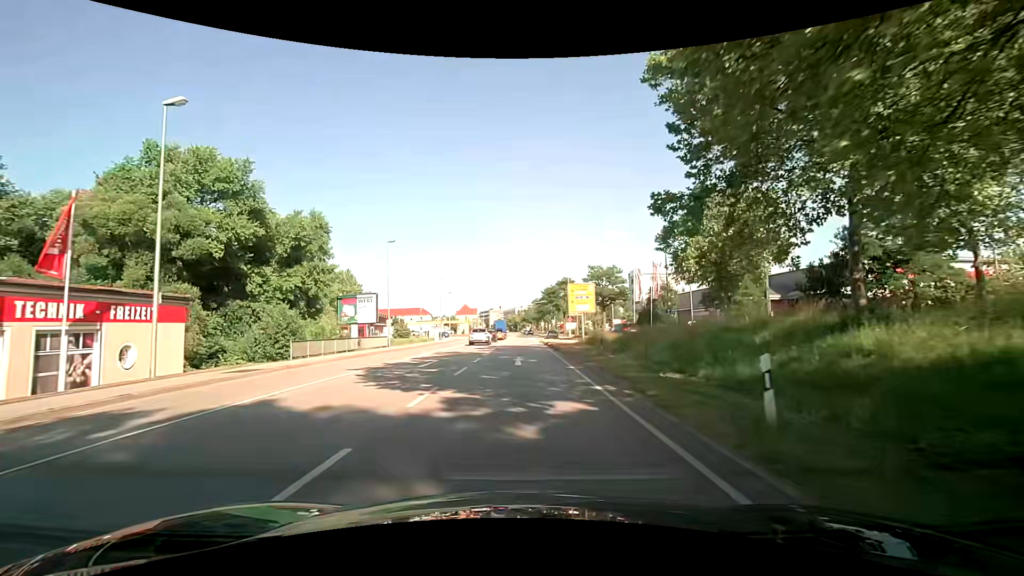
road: primary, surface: asphalt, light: Day
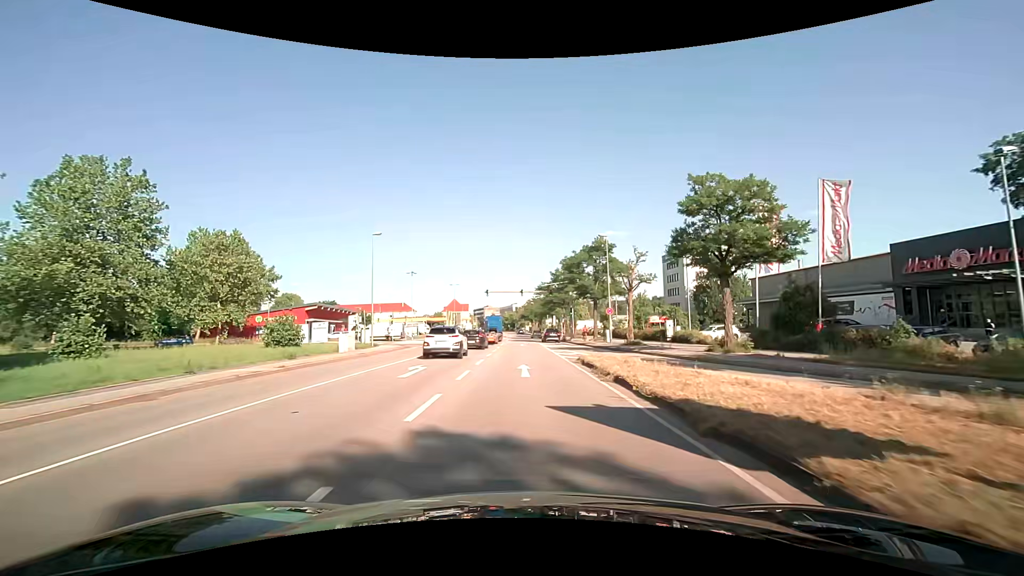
(0.0, +37.4) m; 0°
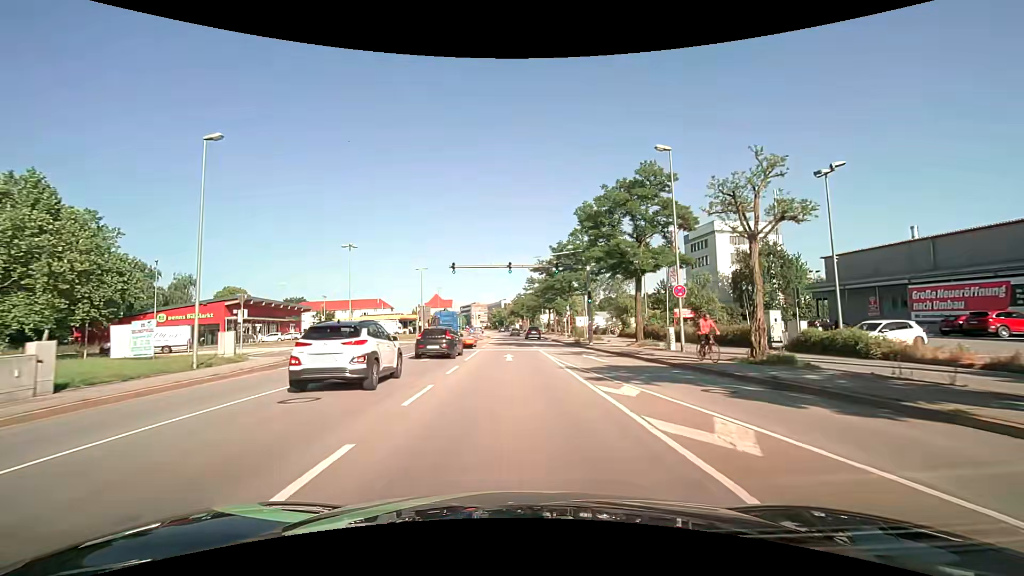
(+0.3, +22.6) m; +1°
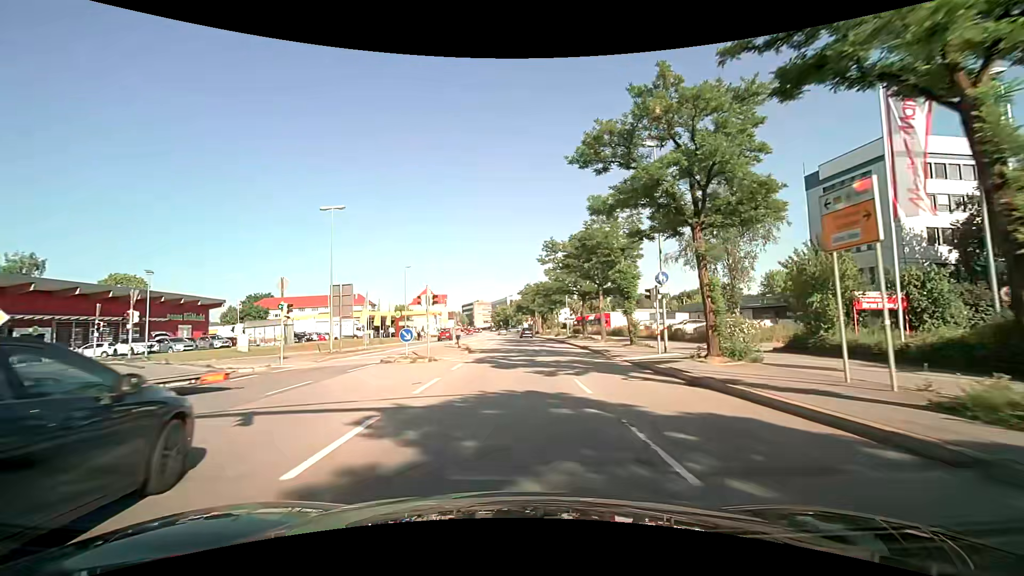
(-0.3, +37.0) m; -1°
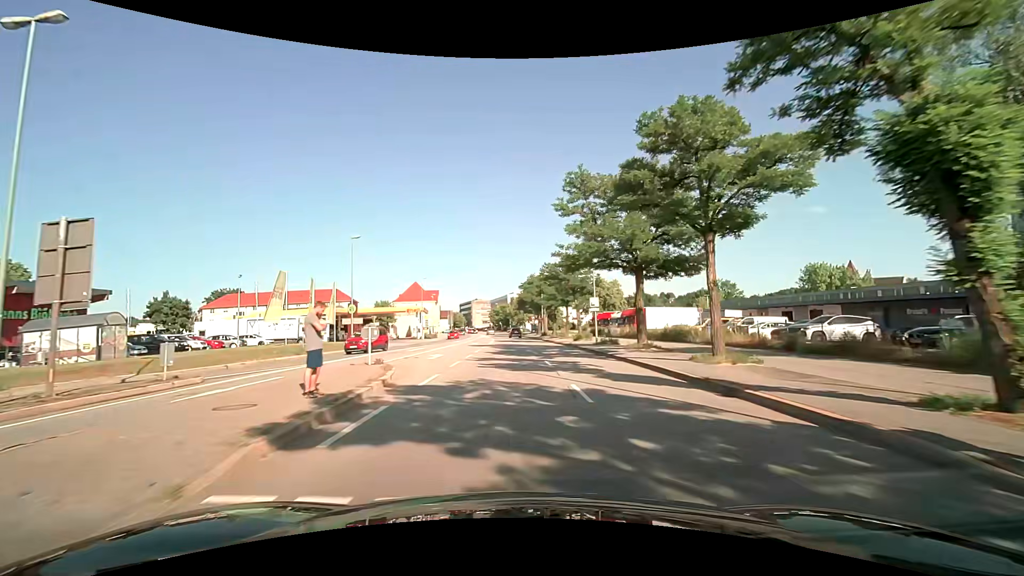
(-0.1, +22.2) m; 0°
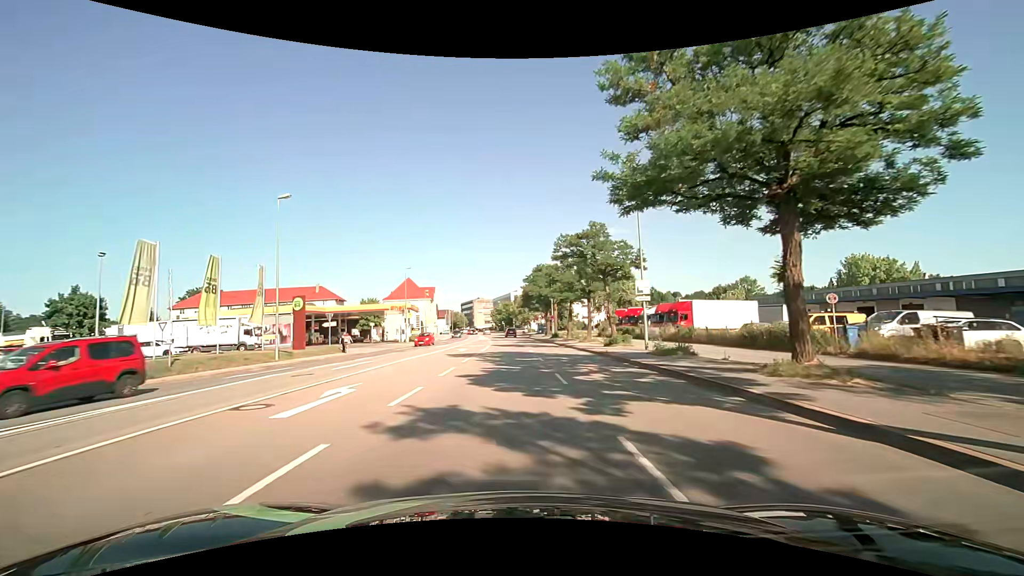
(-0.1, +14.8) m; 0°
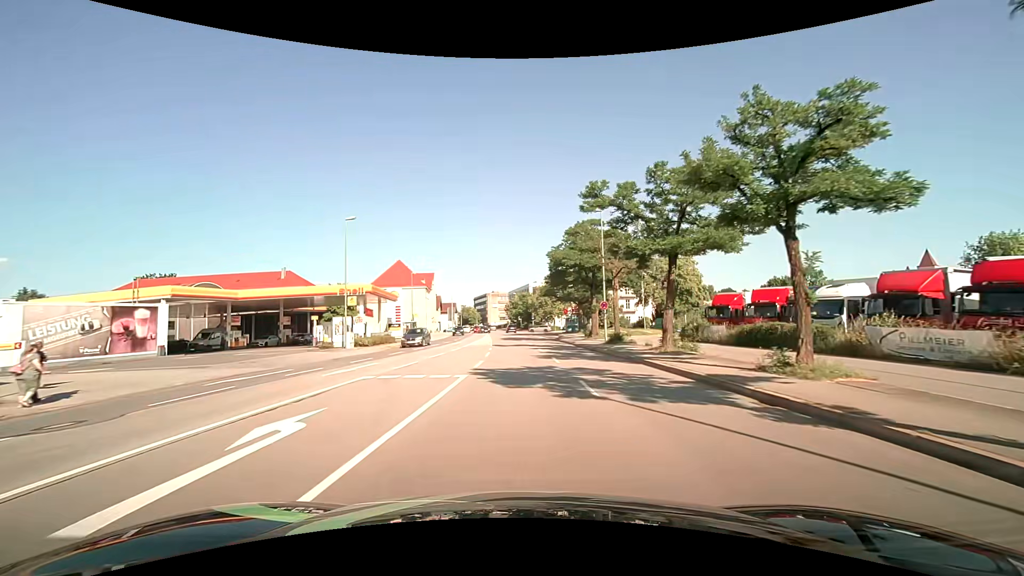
(-0.6, +29.7) m; -2°
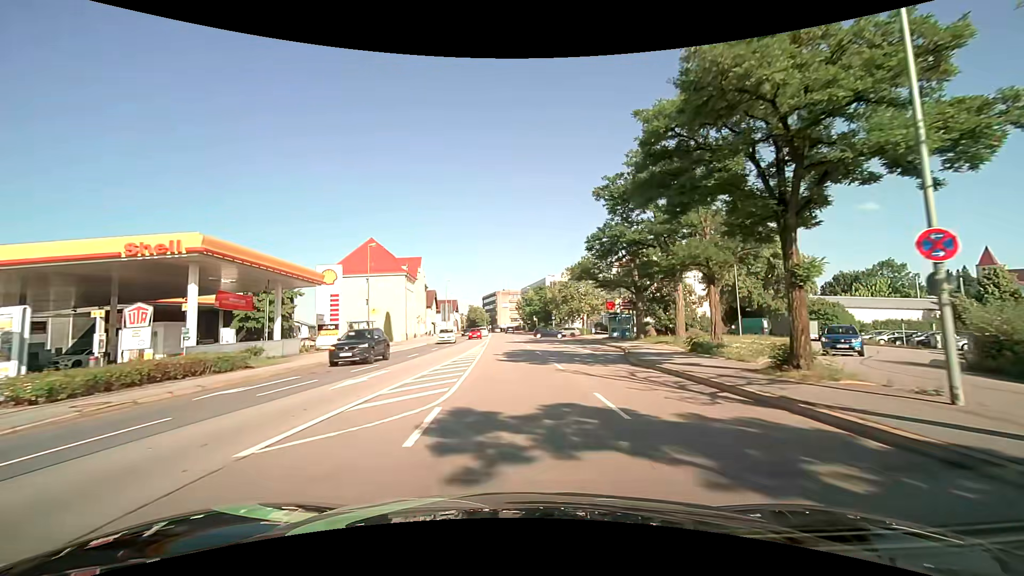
(-0.4, +28.9) m; -1°
(0, +10) (0, +20) (0, +30) (0, +40) (-1, +50) (-1, +60) (-2, +70) (-2, +80) (-3, +90) (-3, +100) m
